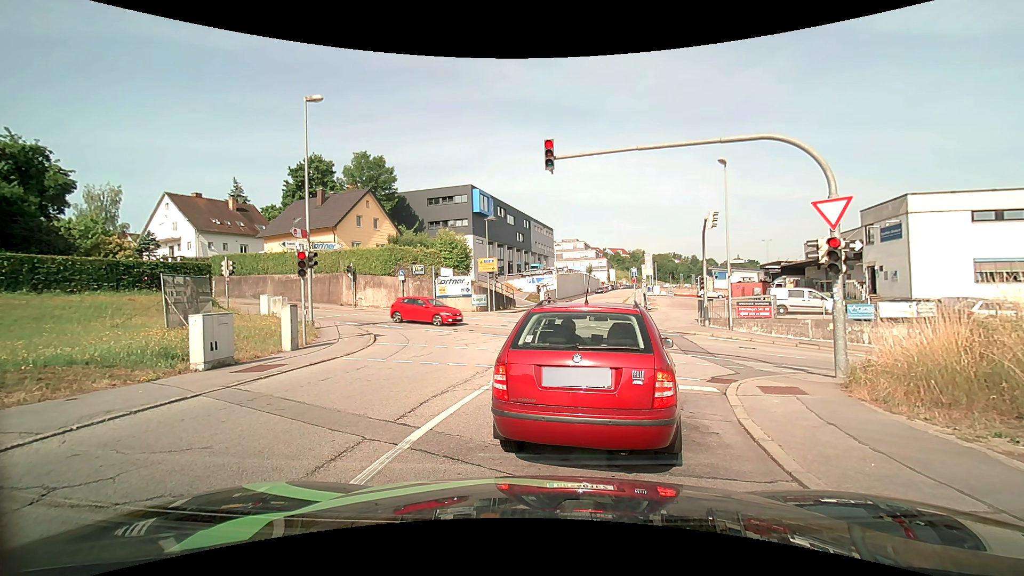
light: Day
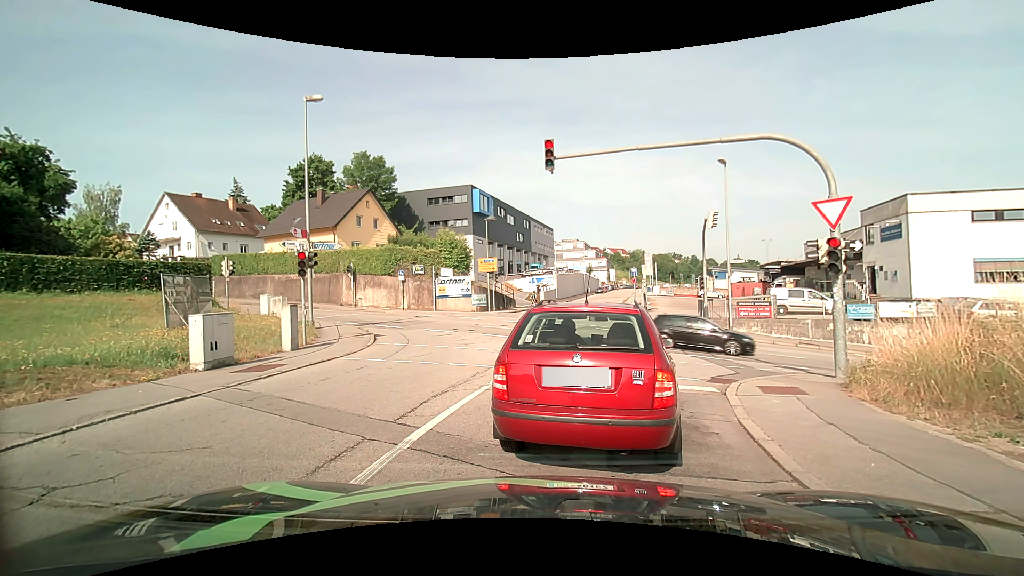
(0.0, 0.0) m; 0°
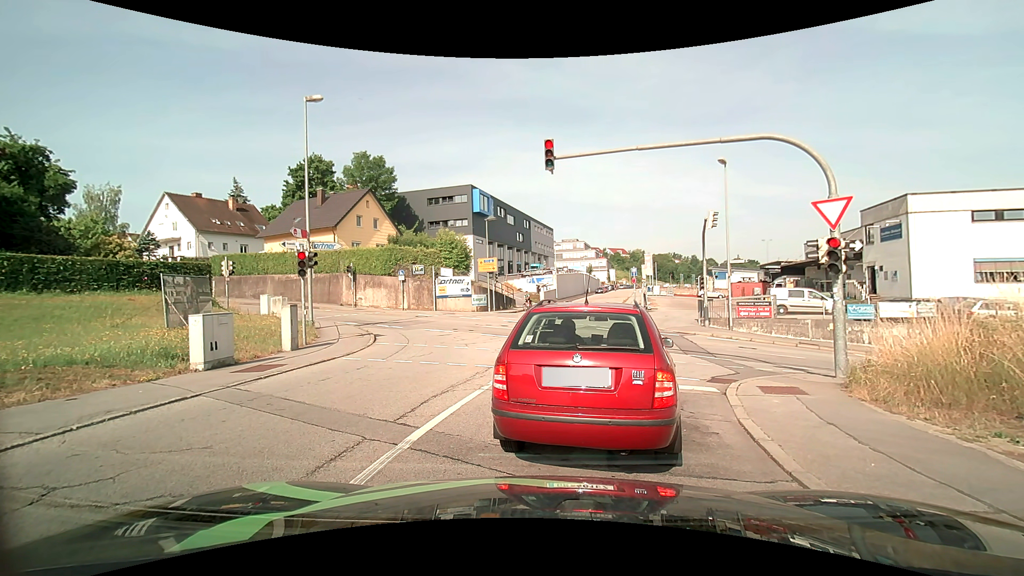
(0.0, 0.0) m; 0°
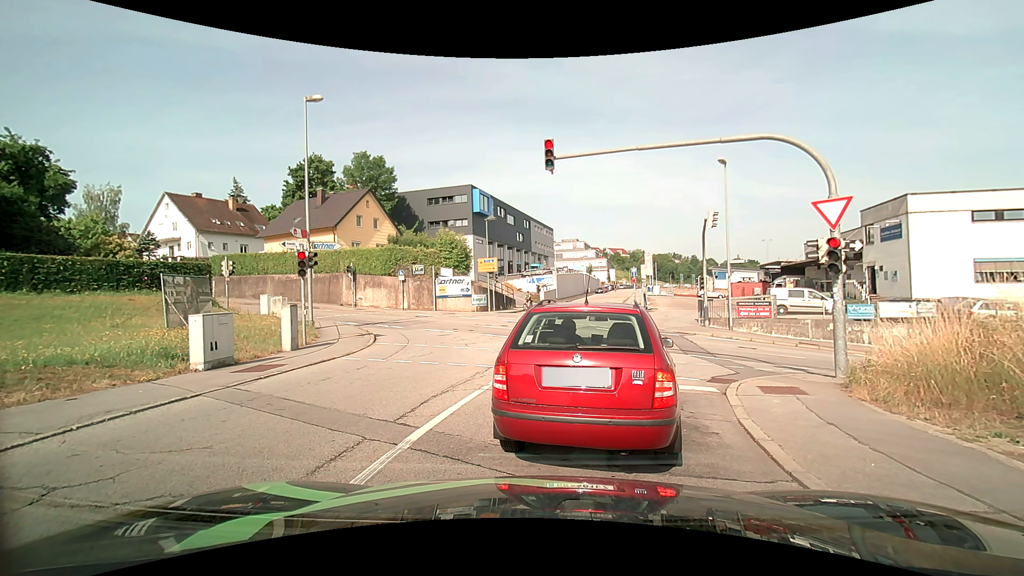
(0.0, 0.0) m; 0°
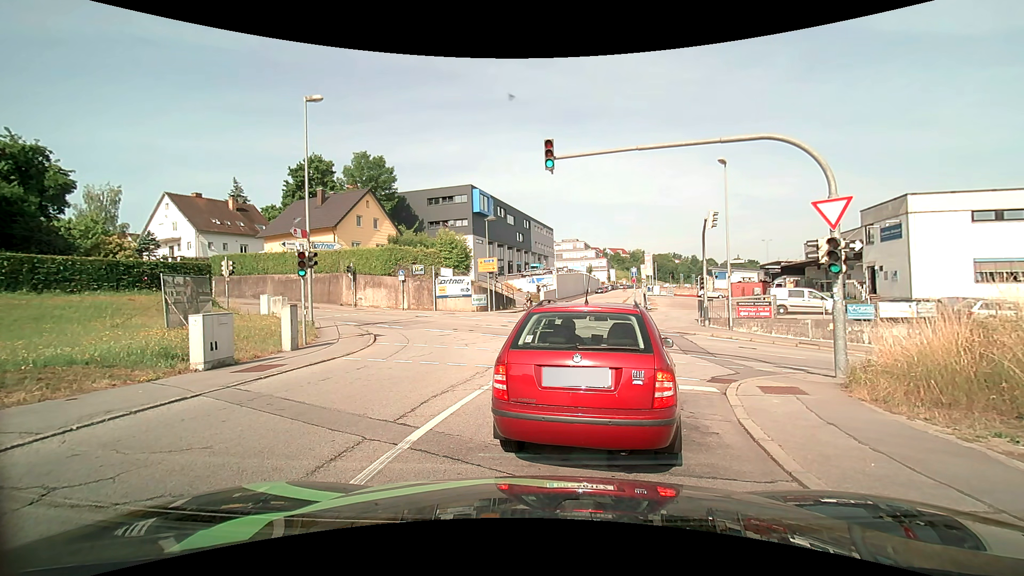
(0.0, 0.0) m; 0°
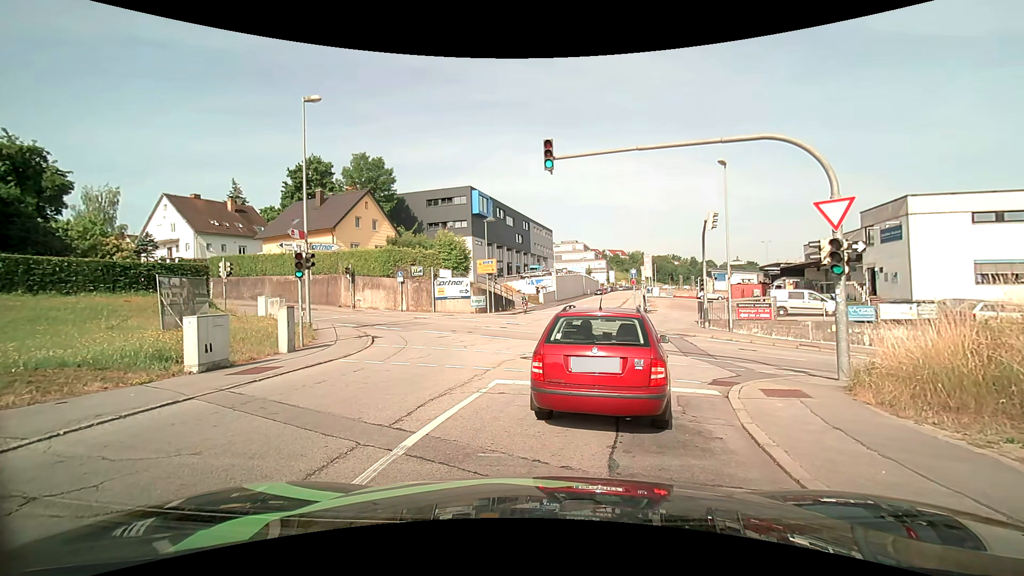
(0.0, +0.1) m; 0°
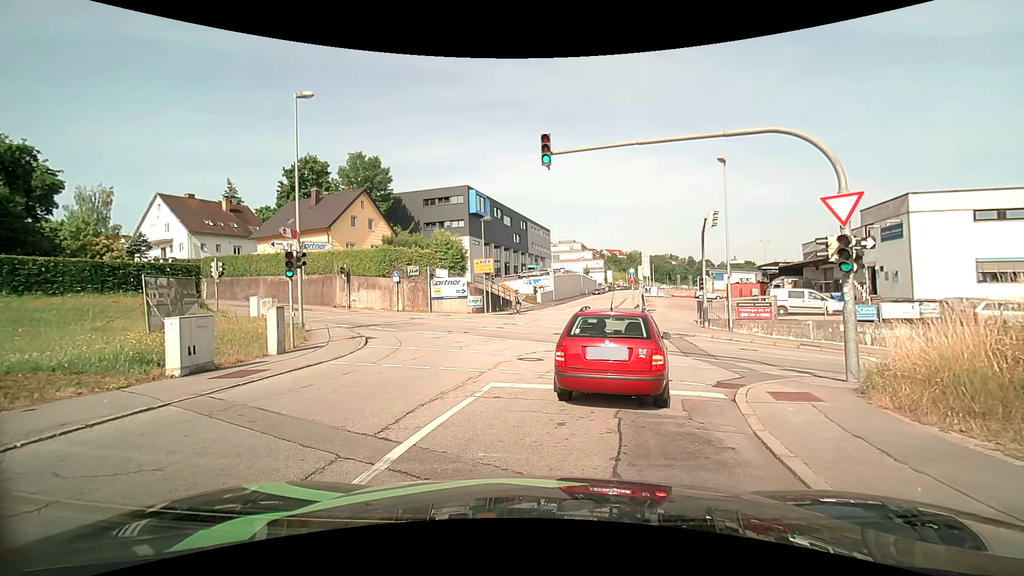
(0.0, +0.5) m; 0°
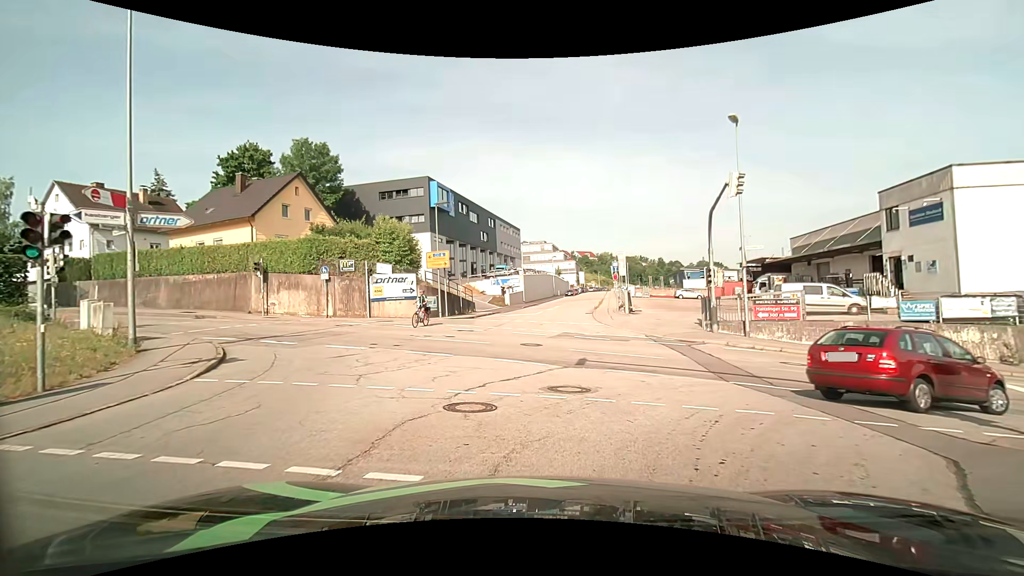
(+0.3, +7.3) m; +3°
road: residential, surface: asphalt
(0, +10) (+1, +20) (+1, +30) (+2, +40) (+4, +50) (+5, +60) (+7, +70) (+8, +79) (+10, +89) (+11, +99) m
